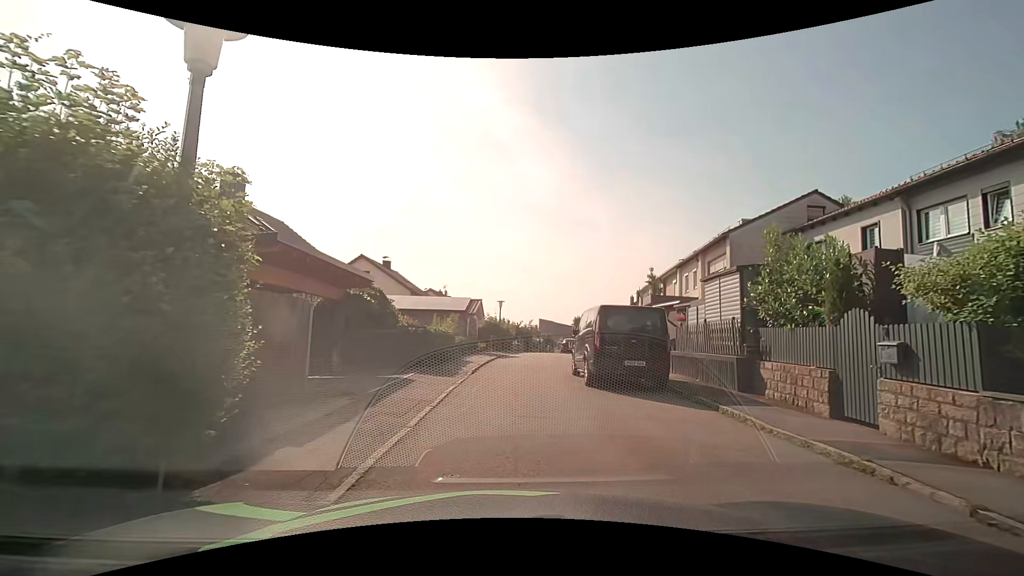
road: residential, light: Day
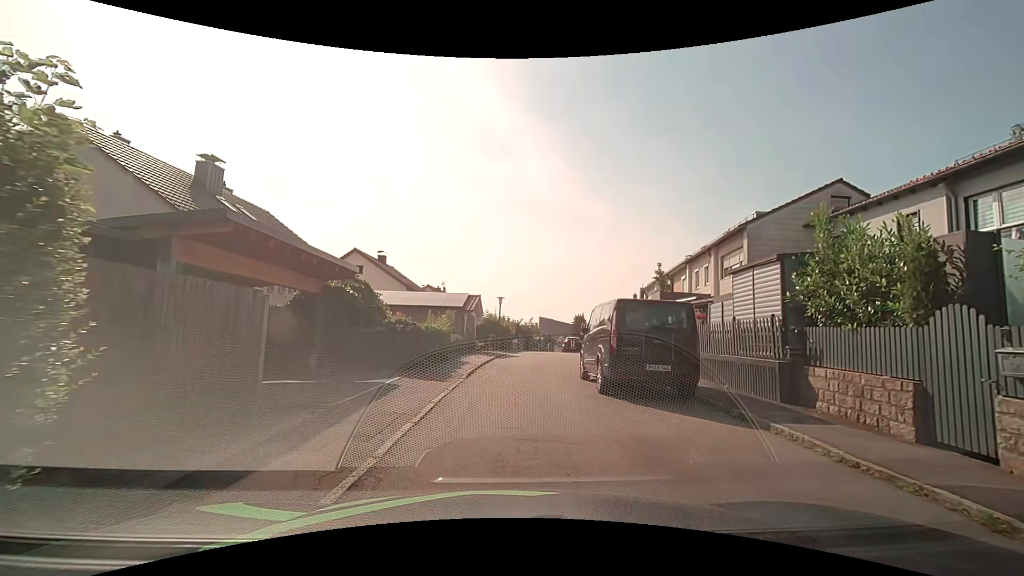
(0.0, +1.8) m; 0°
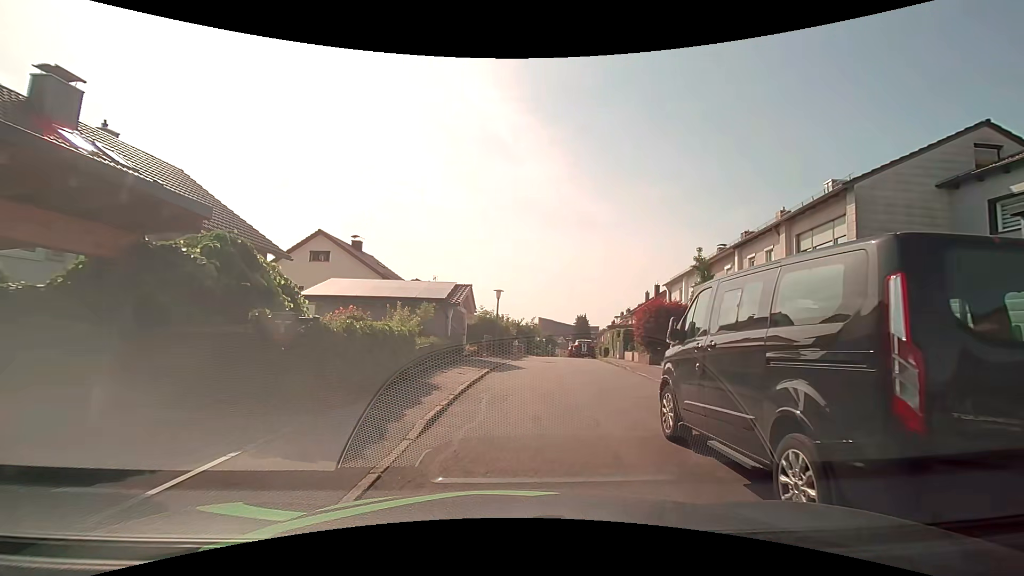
(-0.1, +7.3) m; 0°
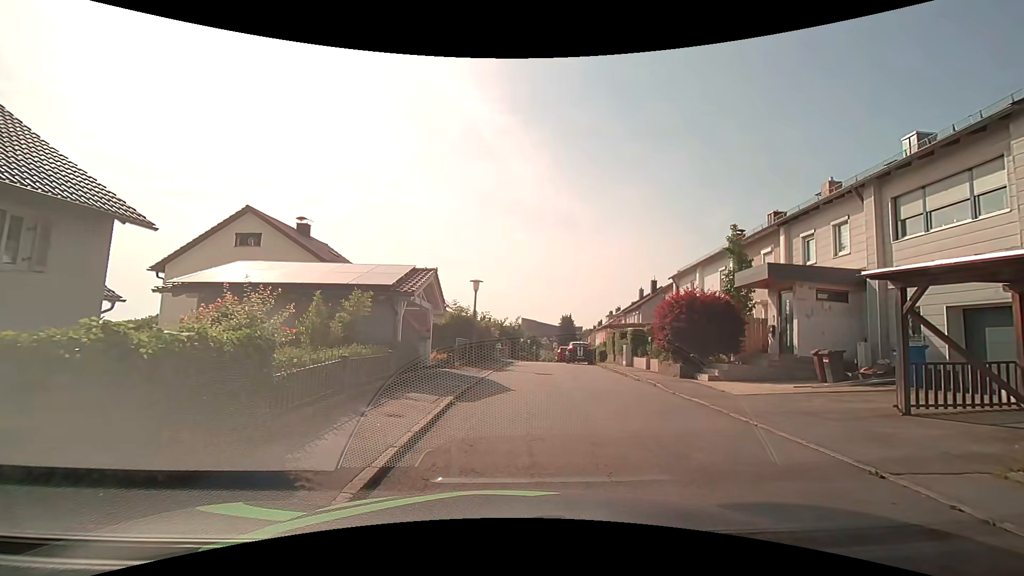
(0.0, +6.3) m; +2°
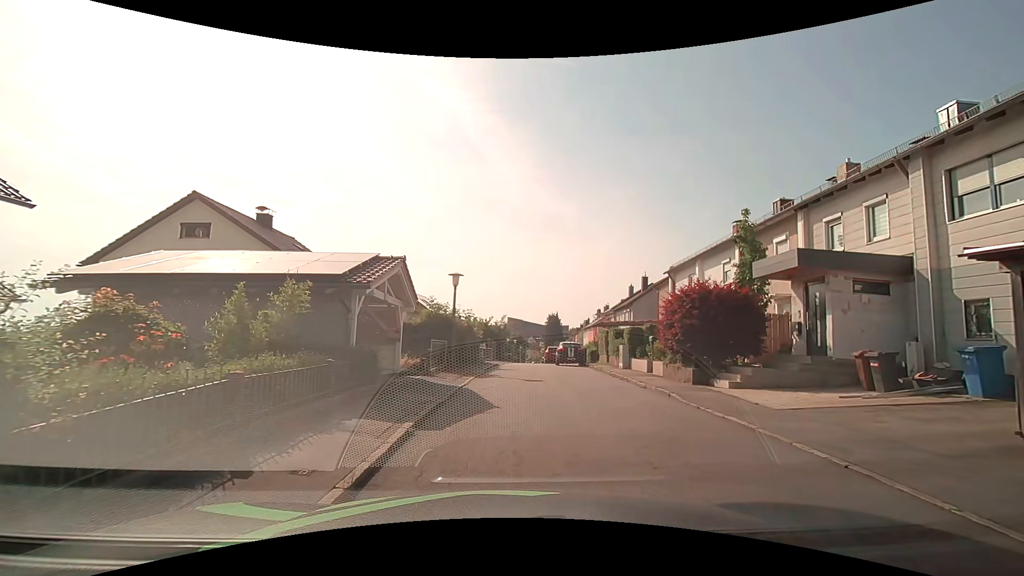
(0.0, +2.6) m; +3°
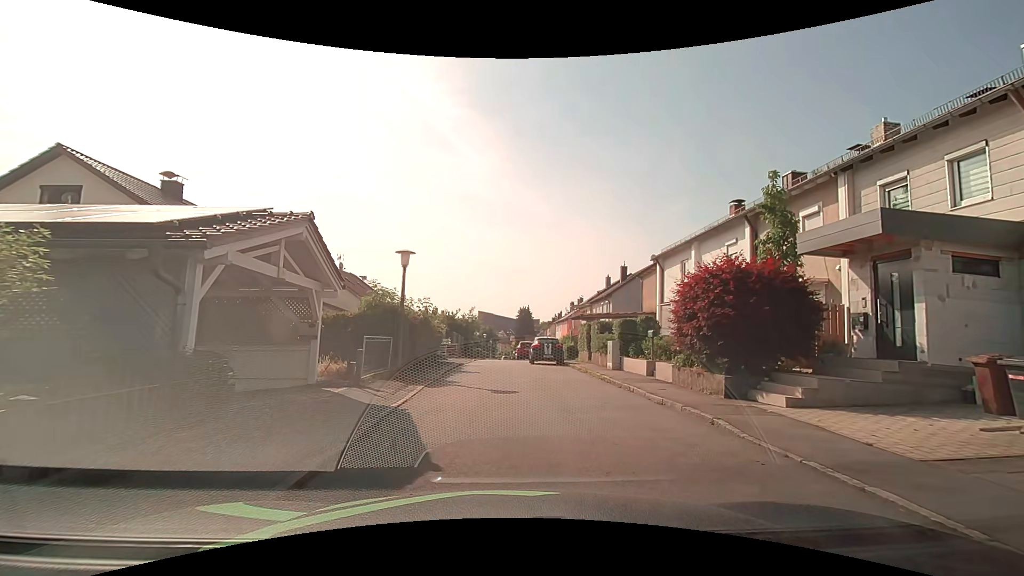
(0.0, +4.4) m; +3°
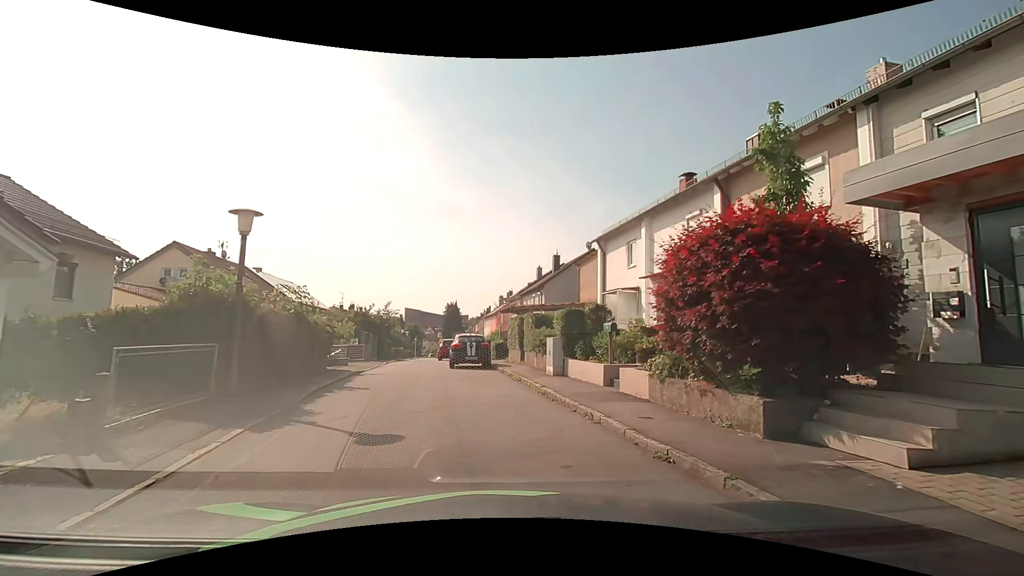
(+0.3, +5.0) m; +6°
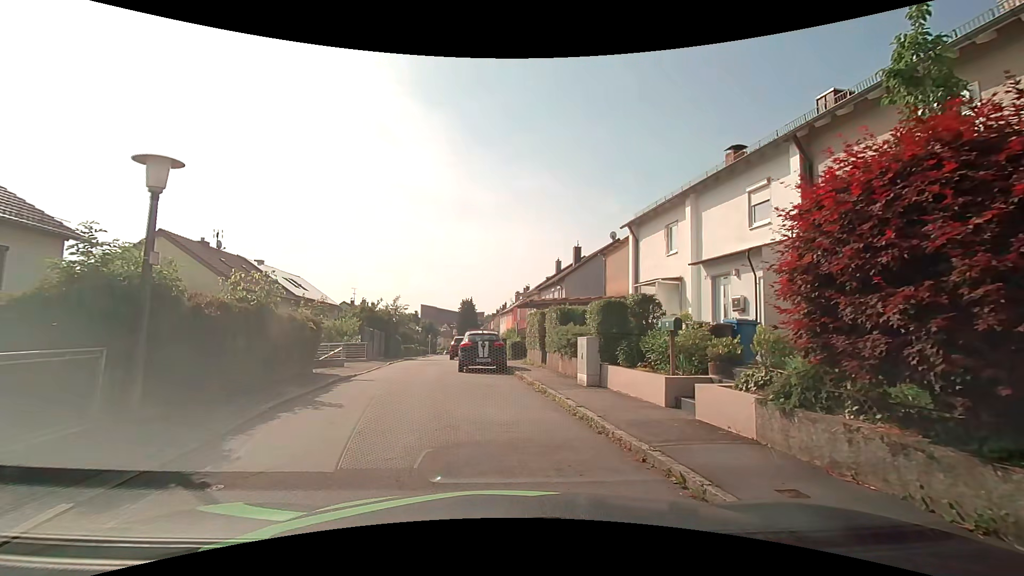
(0.0, +3.3) m; 0°
(-1, +10) (-4, +20) (-5, +29) (-6, +39) (-7, +49) (-8, +59) (-9, +69) (-11, +79) (-12, +89) (-13, +99) m
